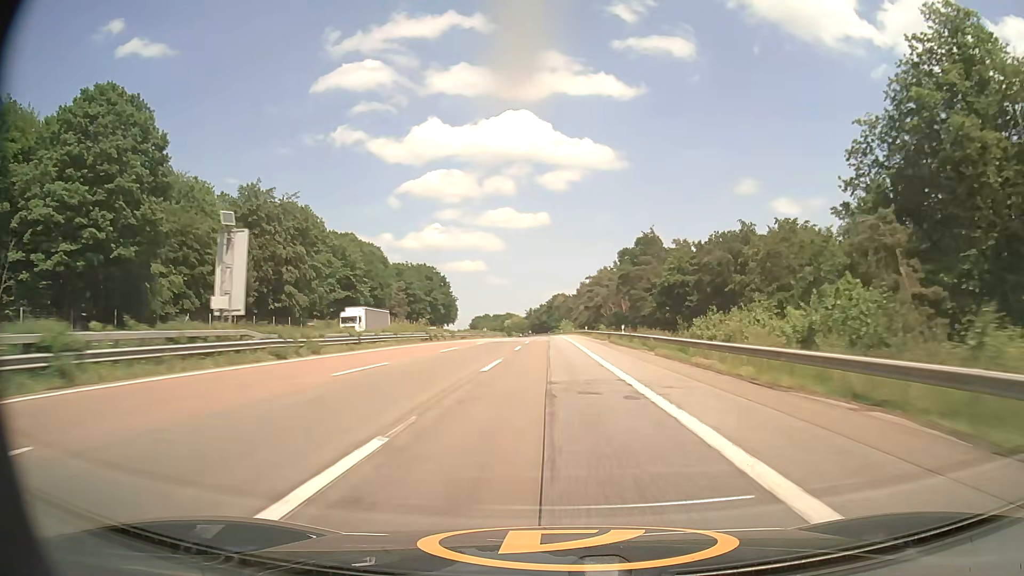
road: motorway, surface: asphalt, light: Day
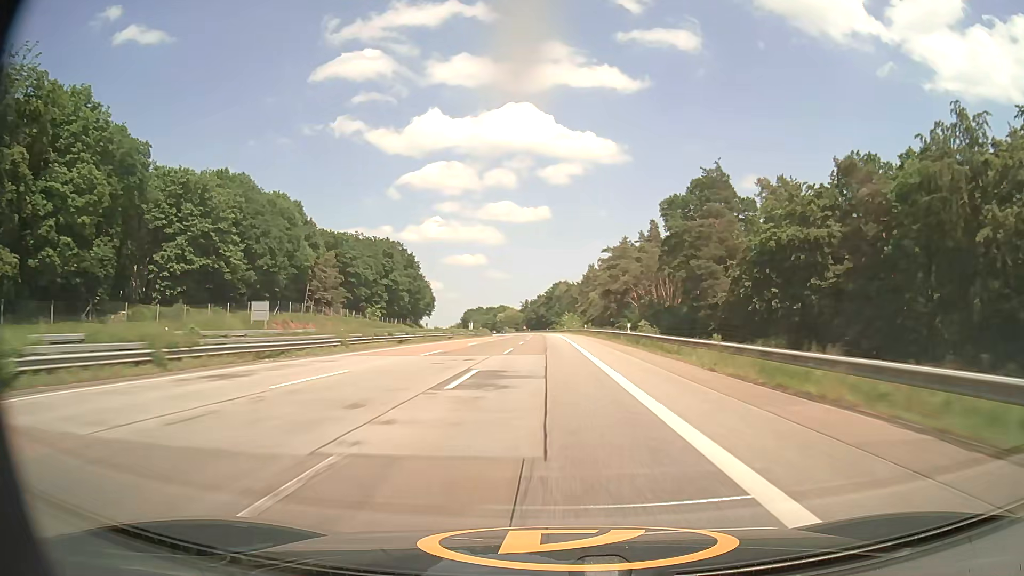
(-0.1, +57.7) m; 0°
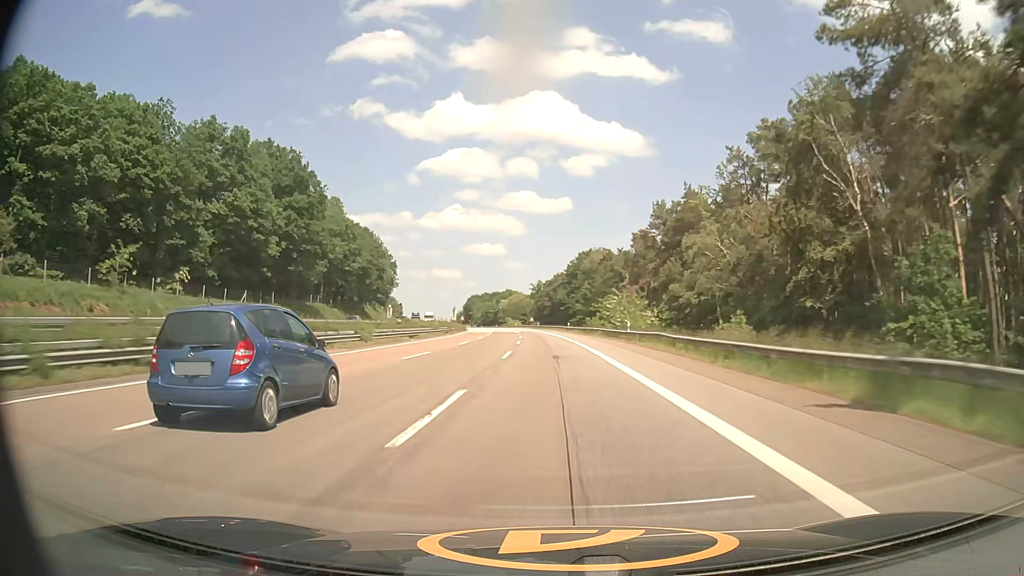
(-1.0, +95.5) m; -2°
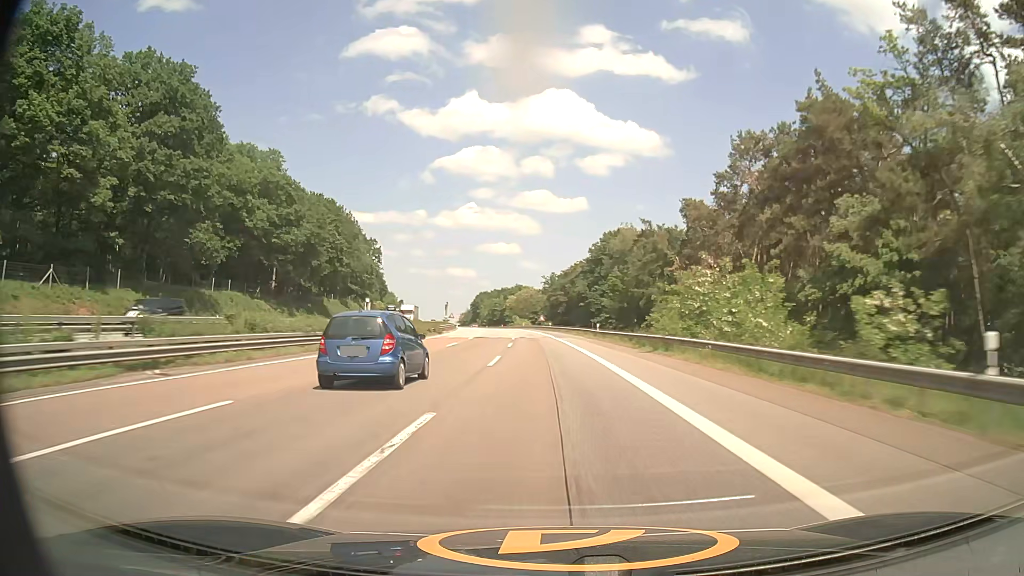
(-0.2, +38.5) m; -1°
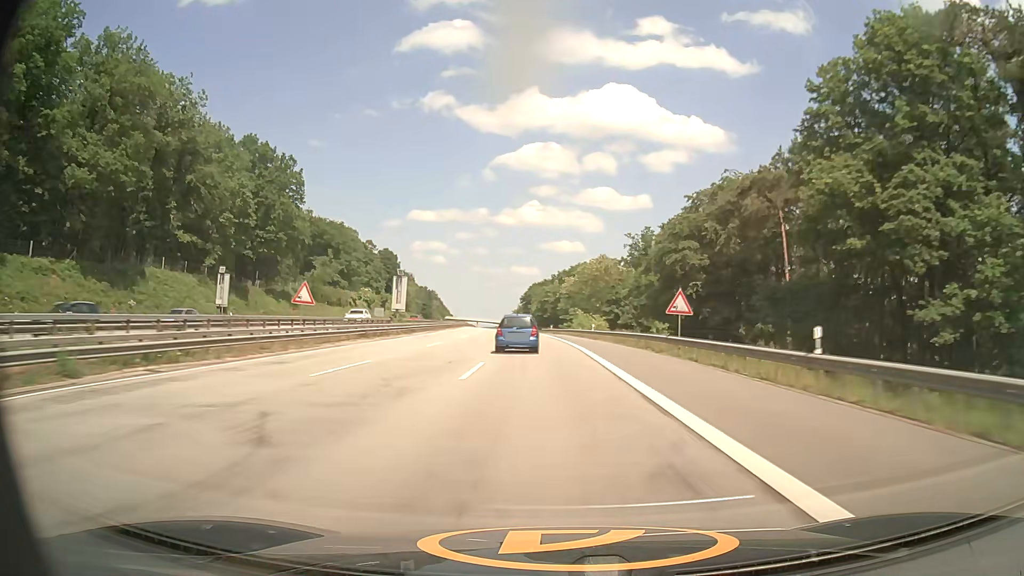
(-4.4, +97.0) m; -5°
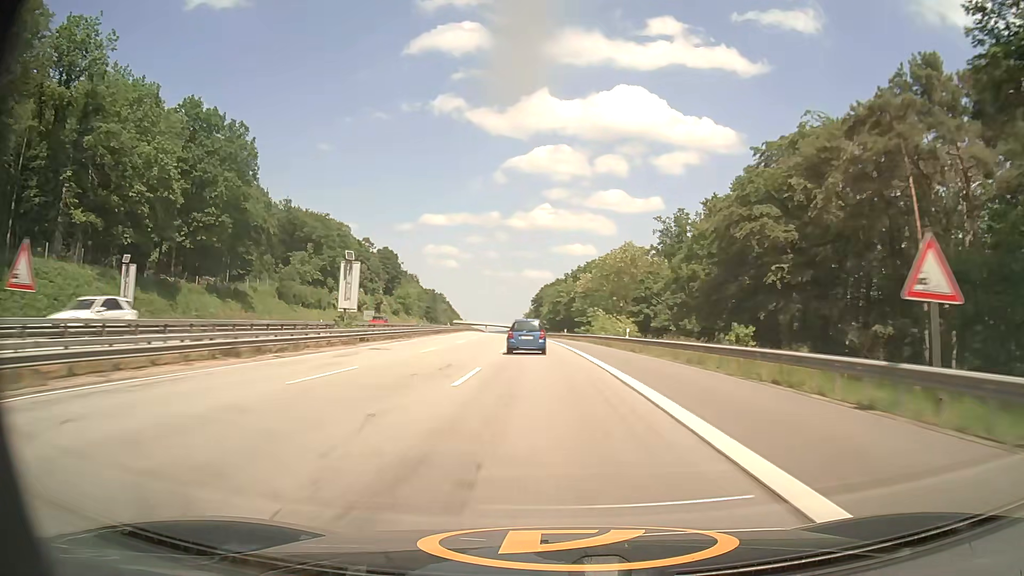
(-0.2, +19.6) m; -1°
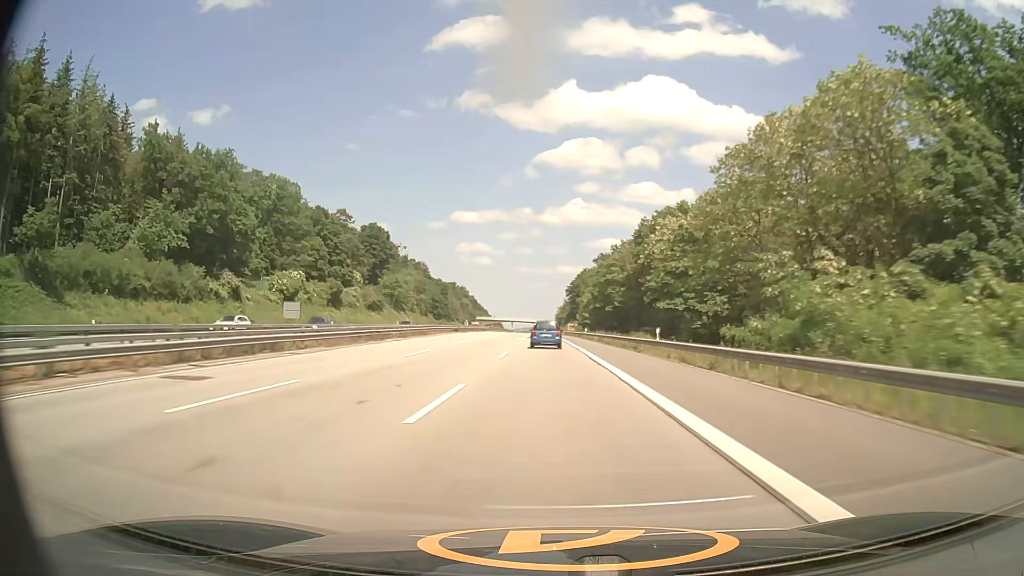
(-1.8, +59.7) m; -3°
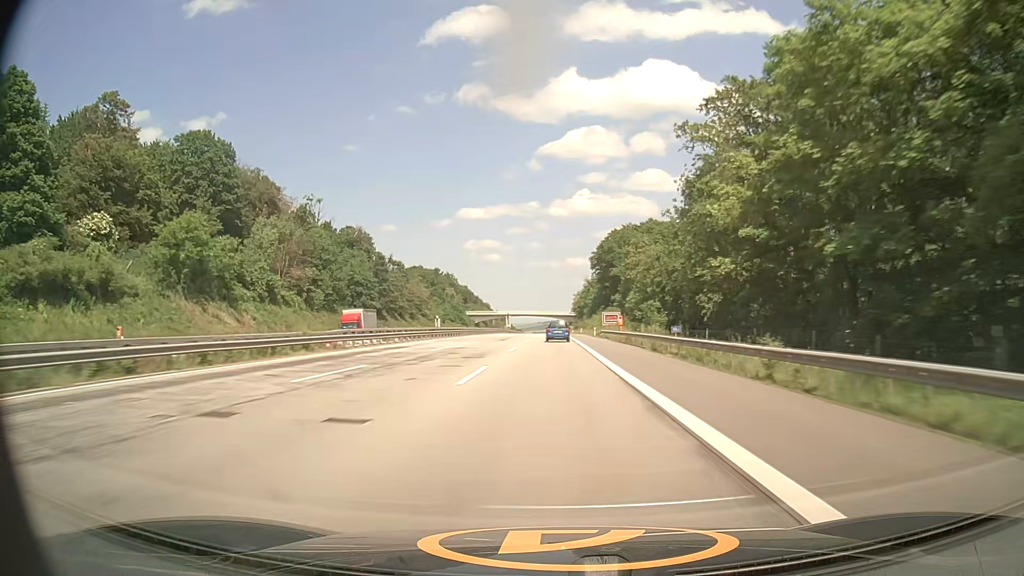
(-1.3, +102.2) m; -1°
(0, +10) (0, +20) (0, +30) (0, +40) (0, +50) (0, +60) (0, +70) (0, +80) (0, +90) (0, +100) m
